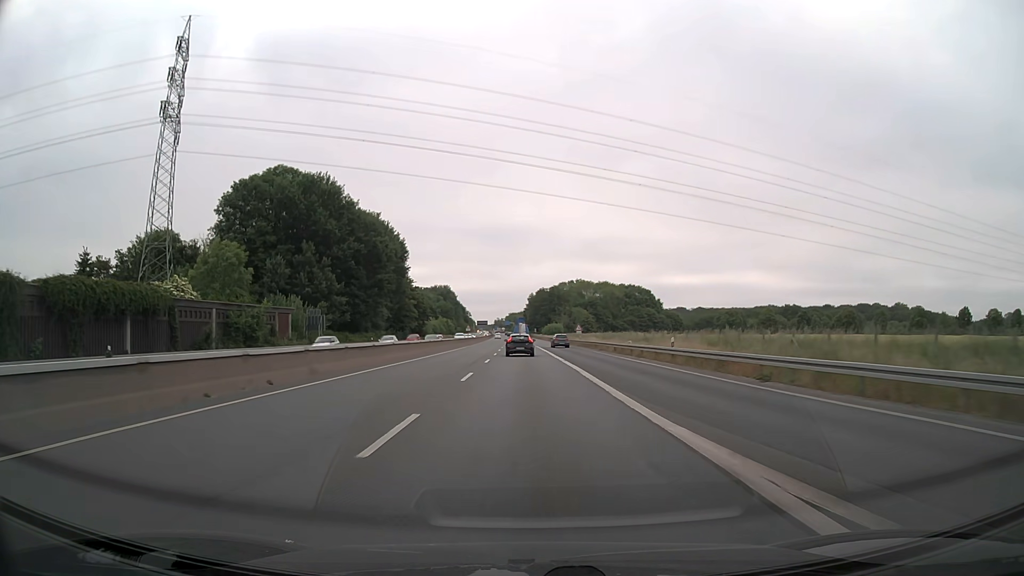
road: trunk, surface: asphalt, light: Day
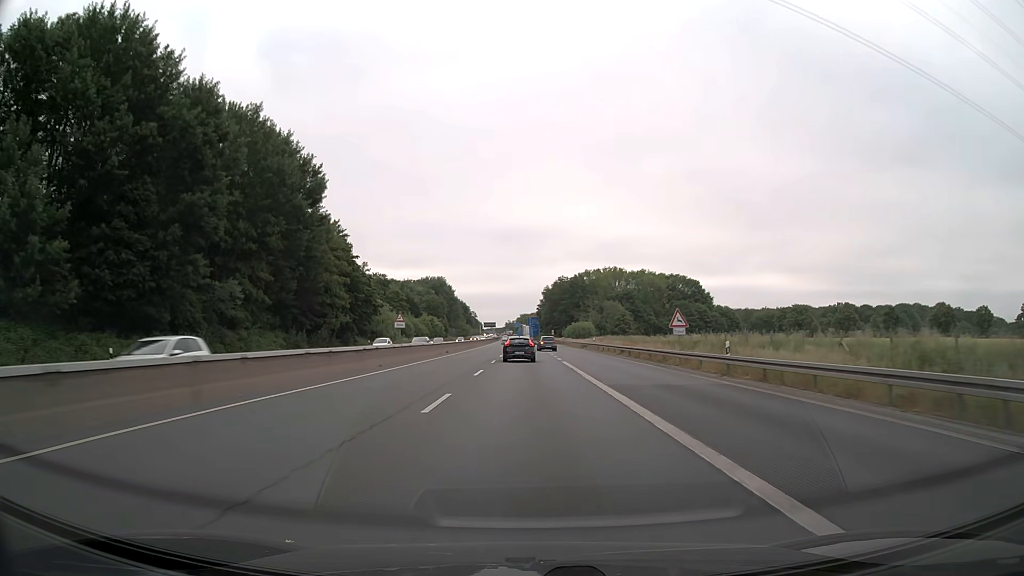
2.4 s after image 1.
(-0.7, +57.0) m; -1°
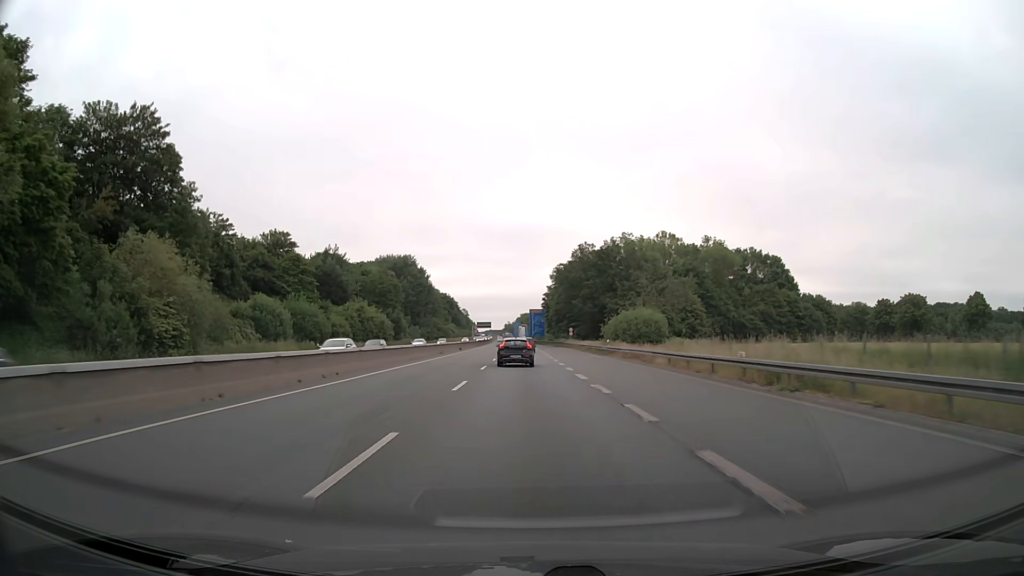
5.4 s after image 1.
(-0.4, +66.4) m; 0°
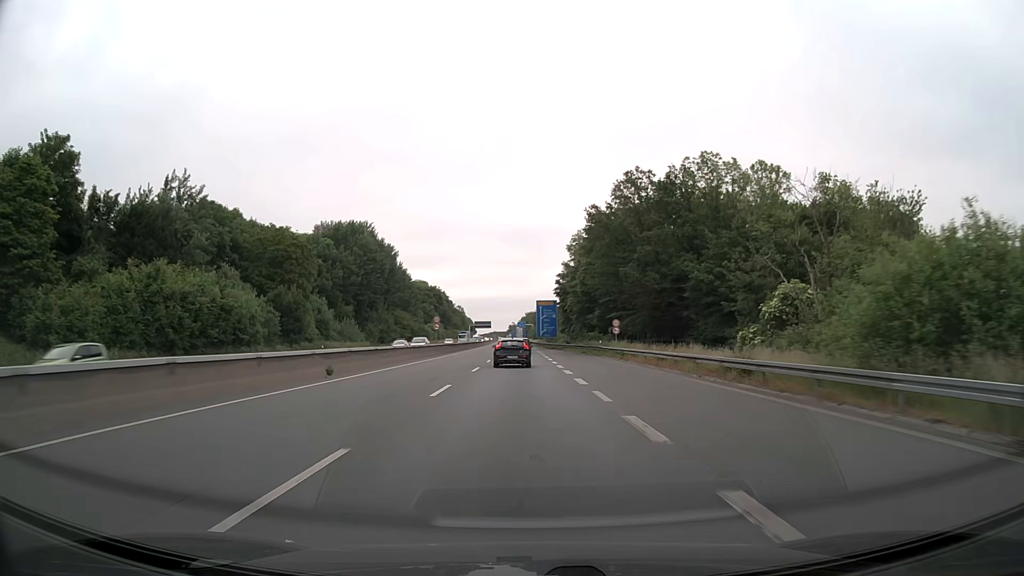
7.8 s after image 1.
(-0.1, +50.9) m; 0°
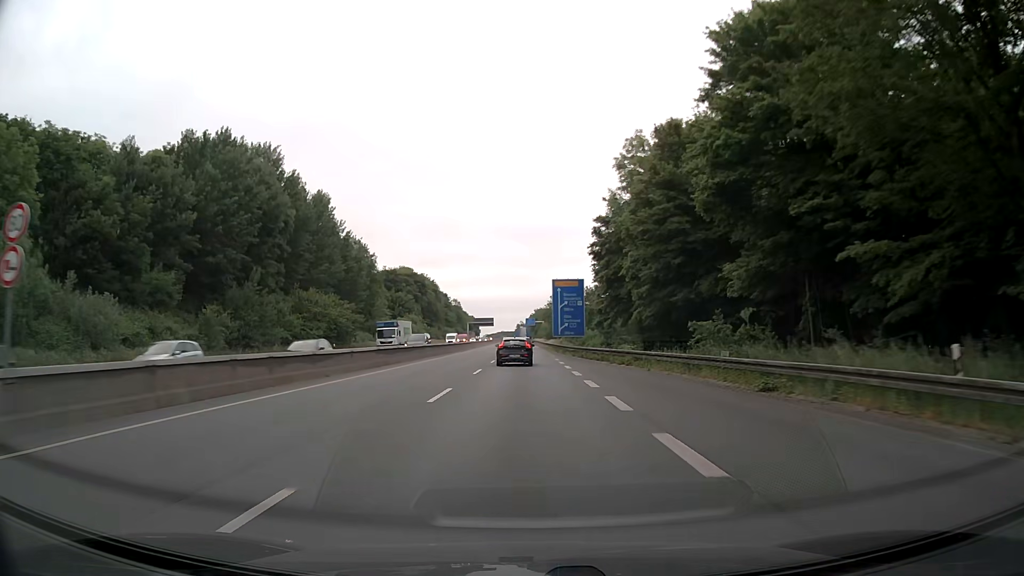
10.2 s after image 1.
(-0.4, +50.5) m; -1°
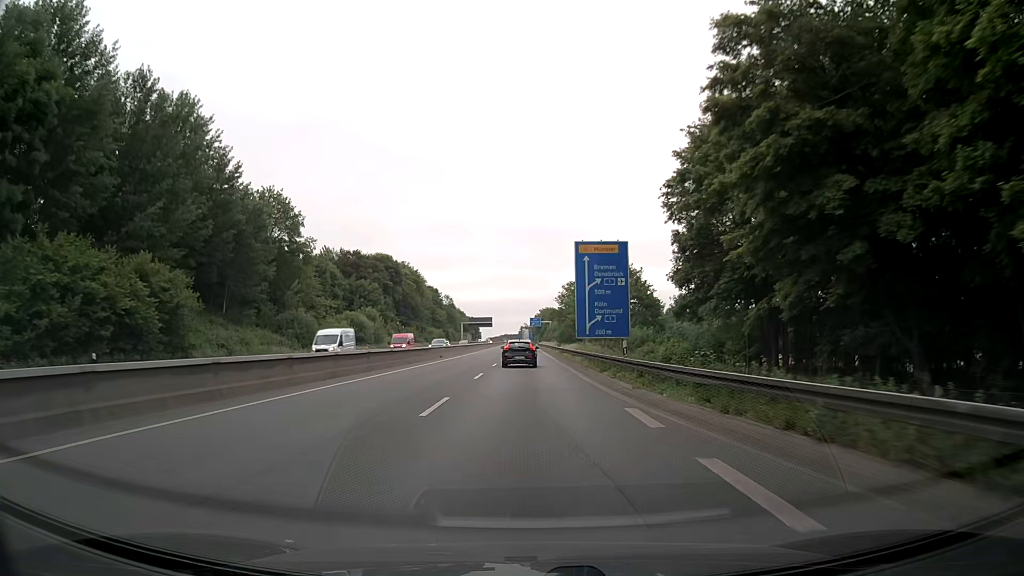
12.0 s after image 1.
(-0.2, +38.2) m; 0°
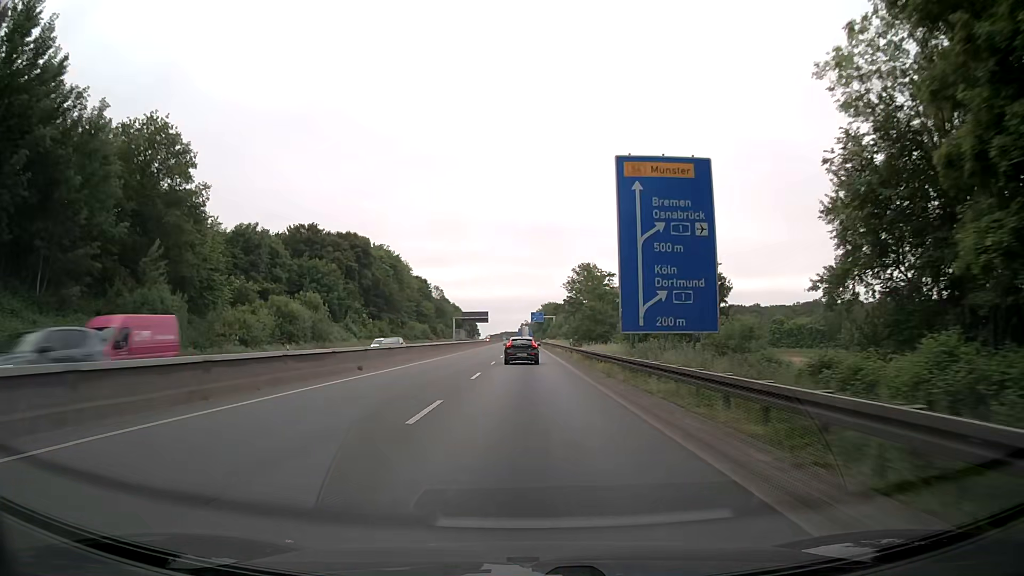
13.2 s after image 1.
(-0.1, +25.8) m; -1°
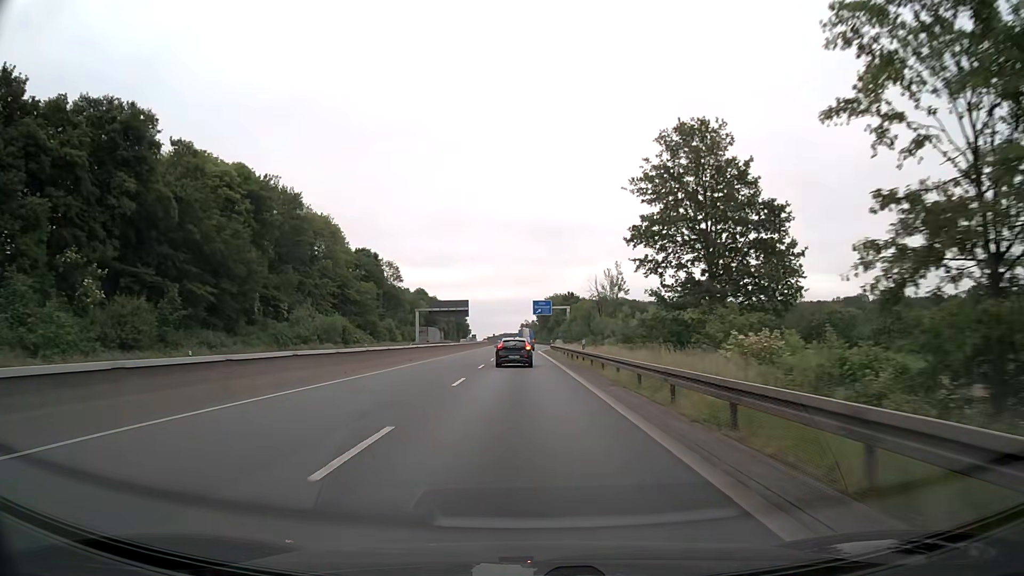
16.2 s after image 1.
(+0.7, +64.5) m; 0°
